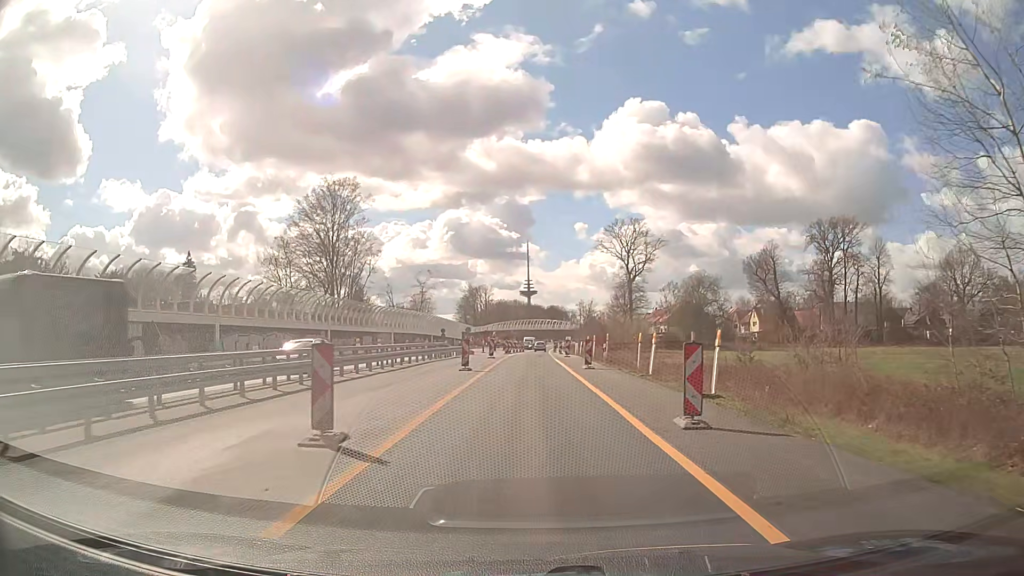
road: trunk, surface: asphalt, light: Day
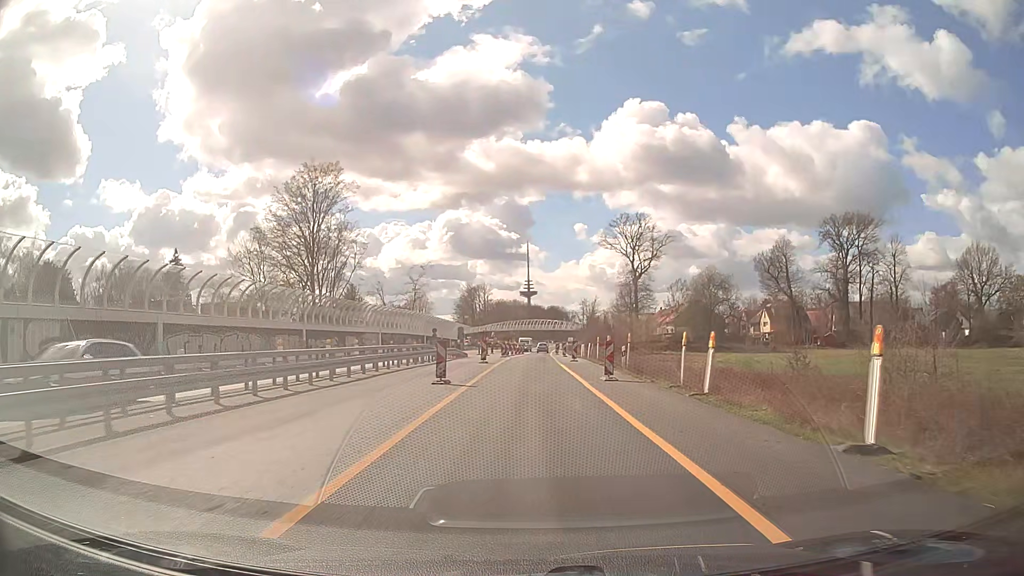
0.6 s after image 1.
(0.0, +7.6) m; 0°
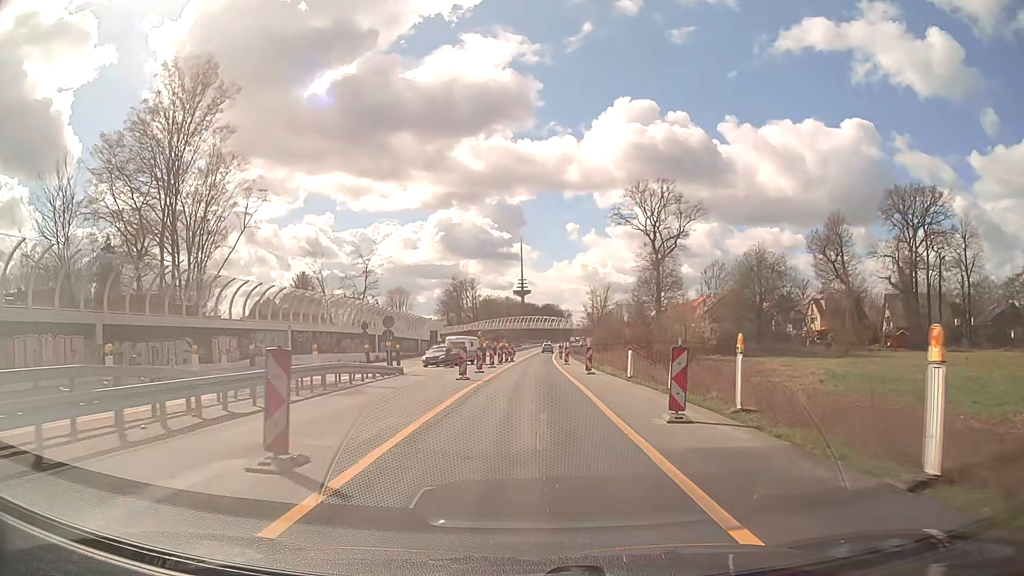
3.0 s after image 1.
(+0.3, +30.4) m; +1°
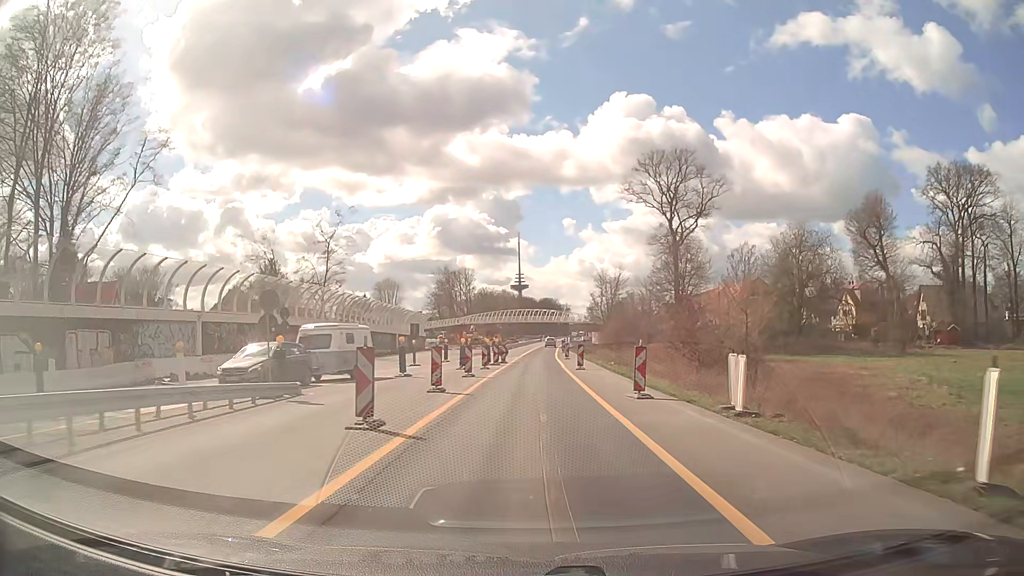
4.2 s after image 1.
(0.0, +15.3) m; 0°
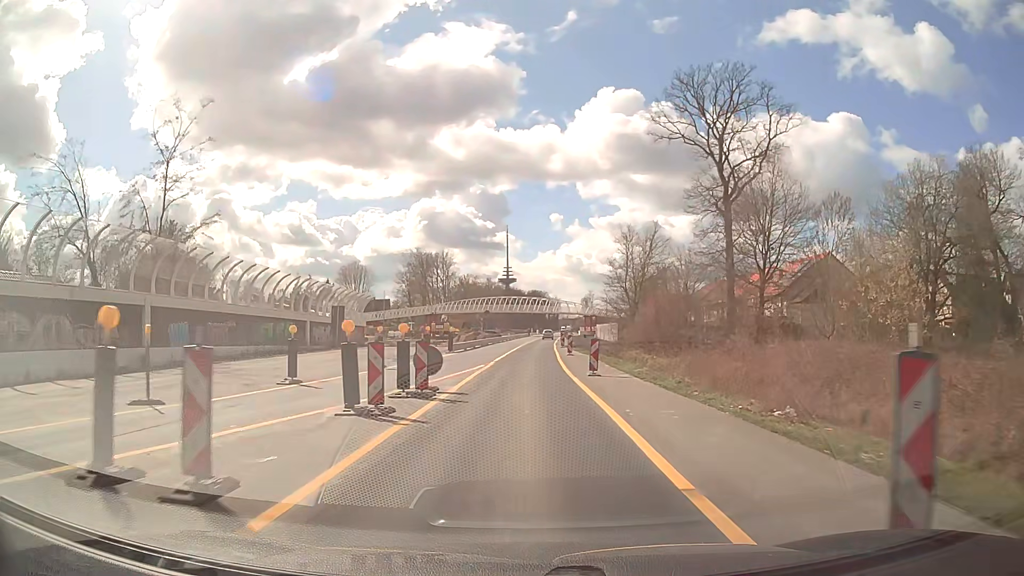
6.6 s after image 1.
(+0.4, +30.8) m; +1°
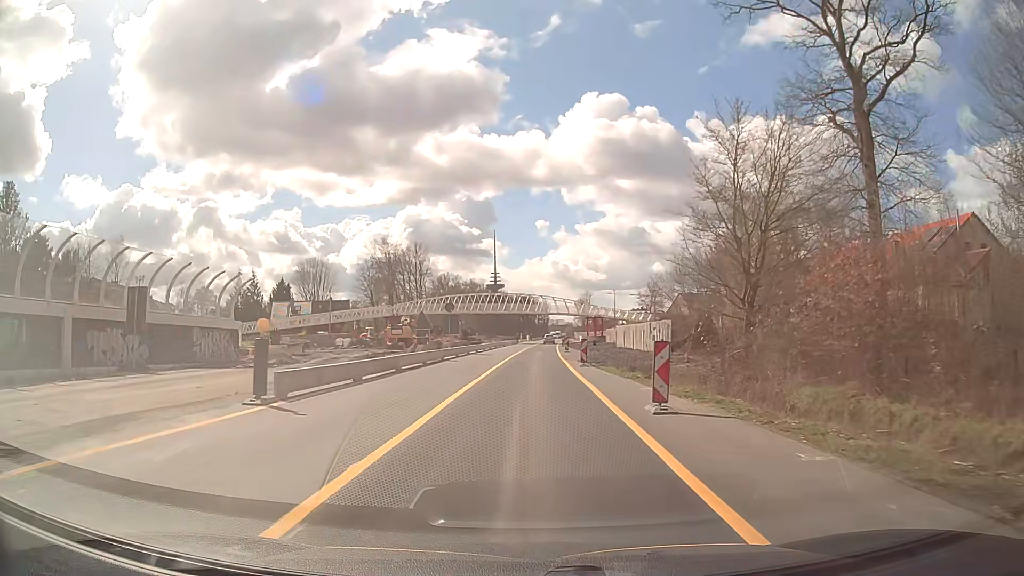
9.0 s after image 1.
(0.0, +30.6) m; +1°
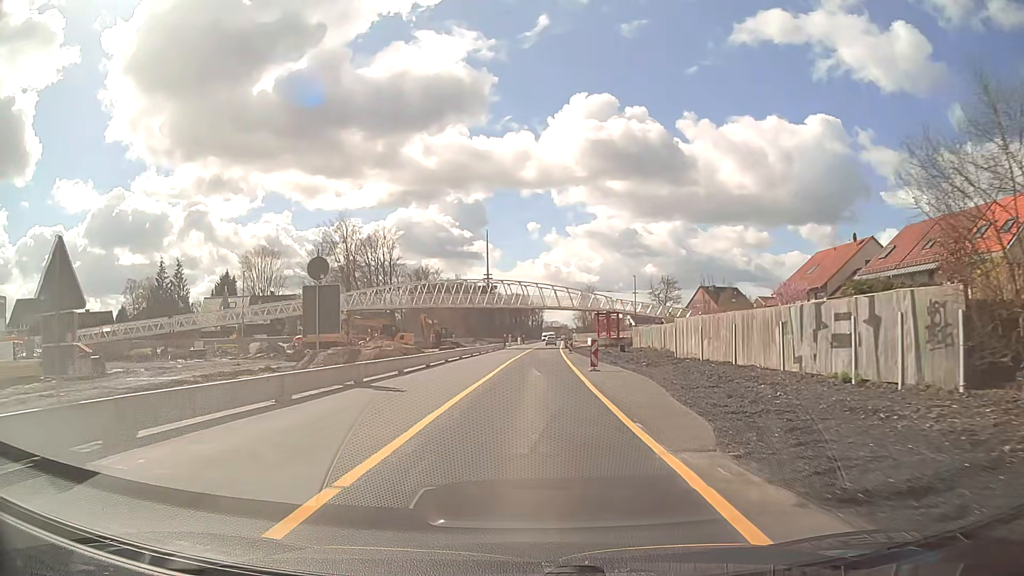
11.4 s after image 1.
(+0.4, +30.3) m; +1°
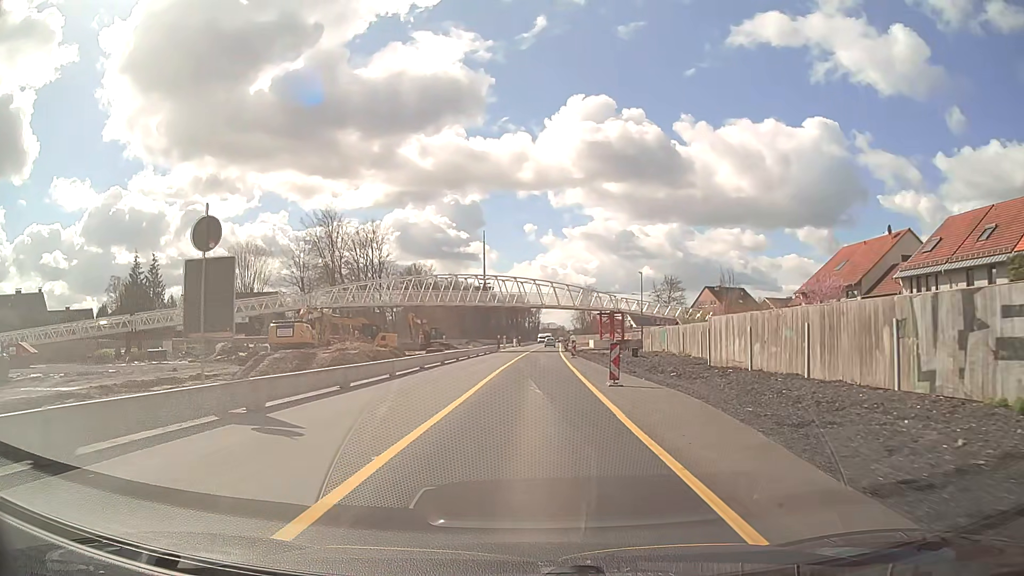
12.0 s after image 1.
(0.0, +7.6) m; 0°
(0, +10) (0, +20) (0, +30) (+1, +40) (+1, +50) (+1, +60) (+1, +70) (+2, +80) (+2, +90) (+3, +100) m
